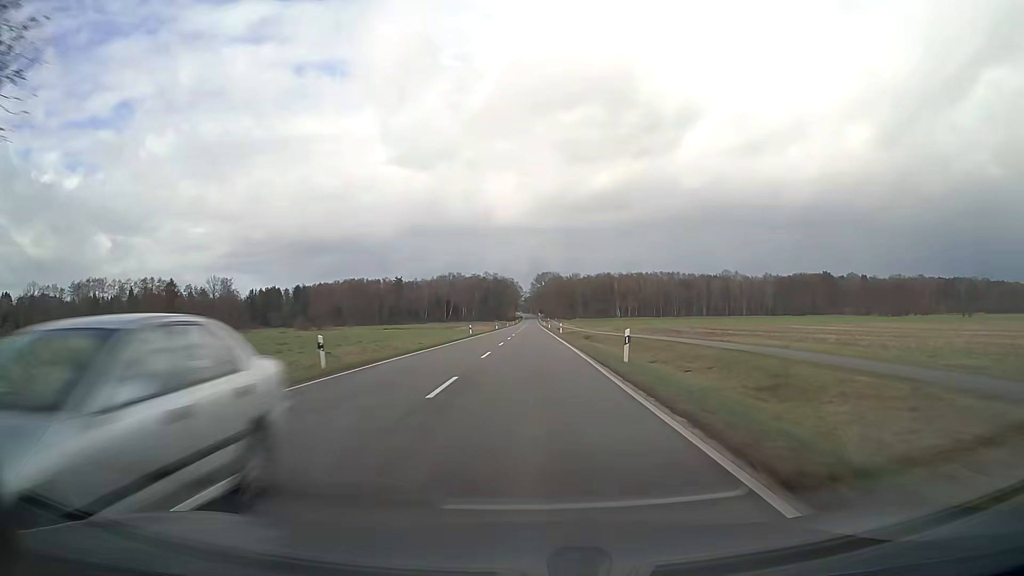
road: secondary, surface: asphalt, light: Day
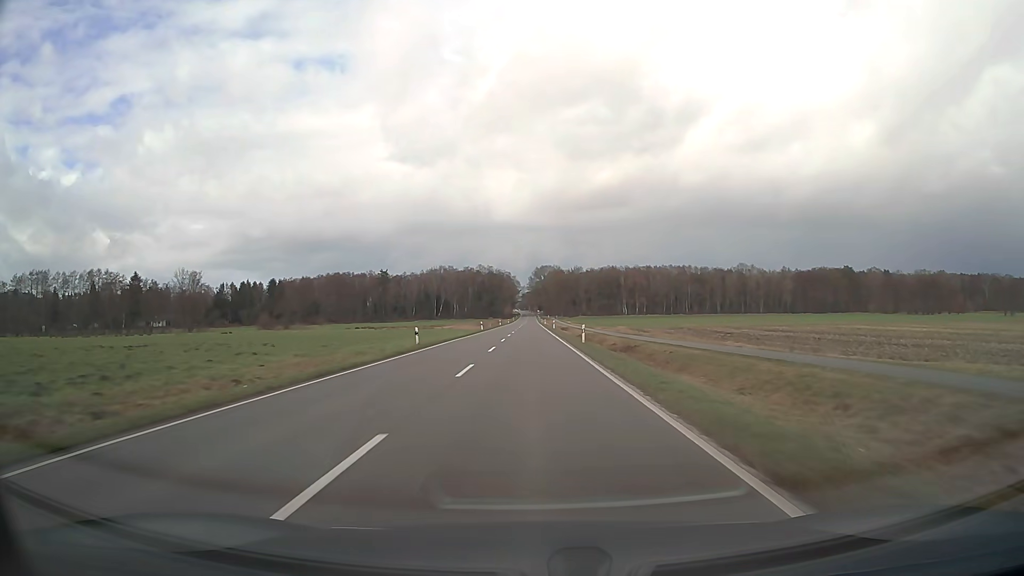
(+0.1, +31.7) m; 0°
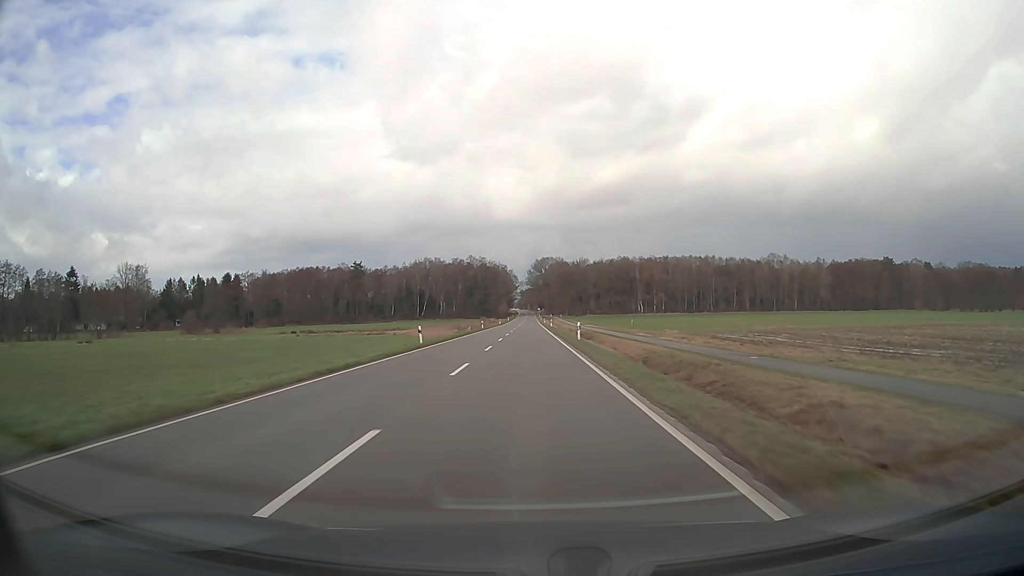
(+0.1, +47.6) m; 0°
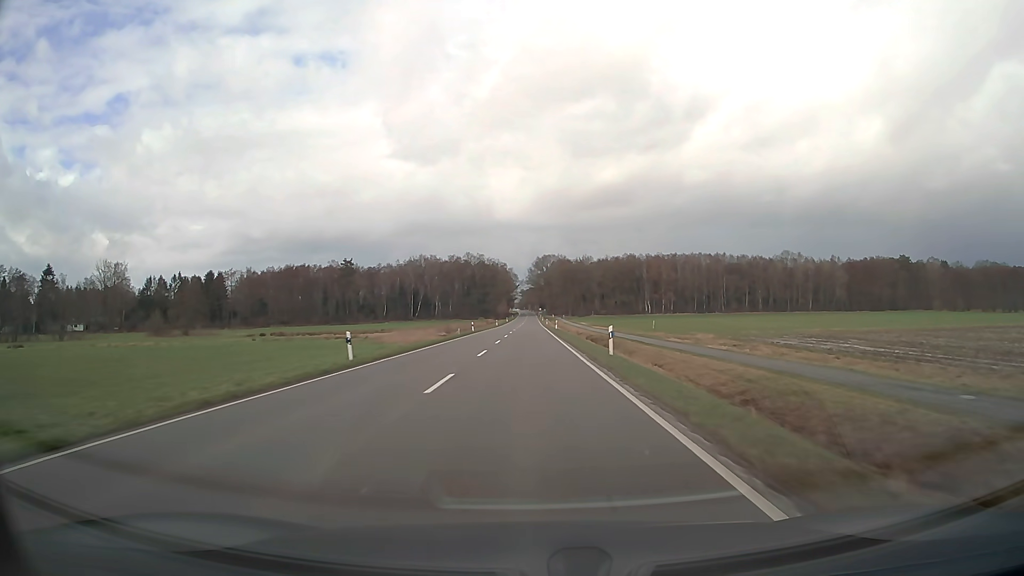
(0.0, +15.9) m; 0°
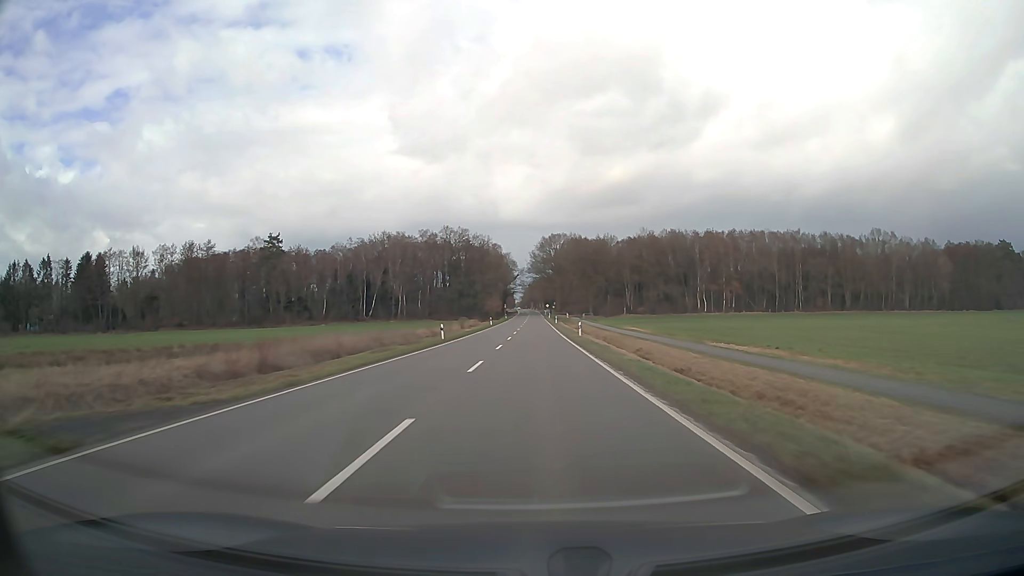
(-0.3, +79.2) m; 0°
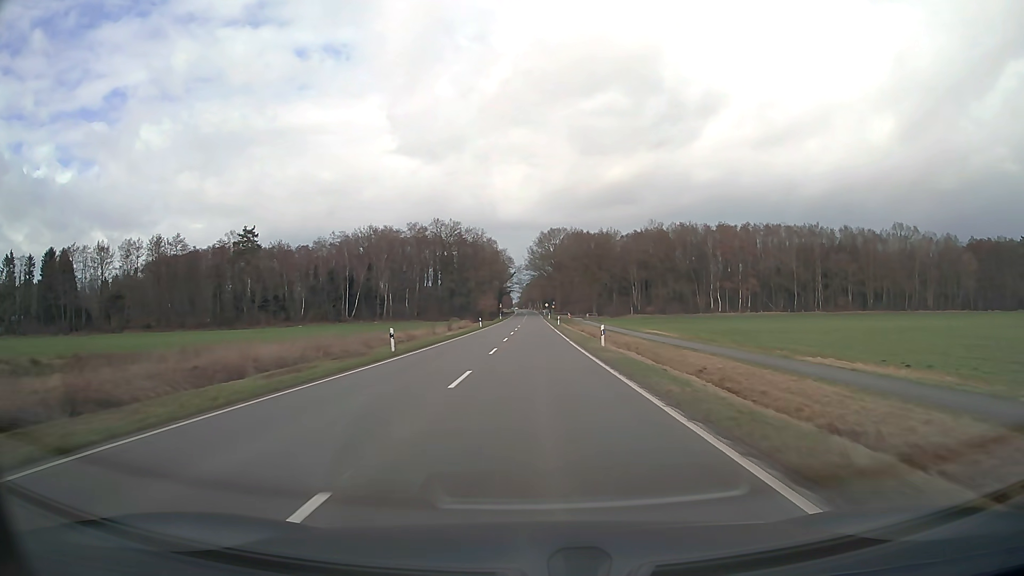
(0.0, +15.8) m; 0°
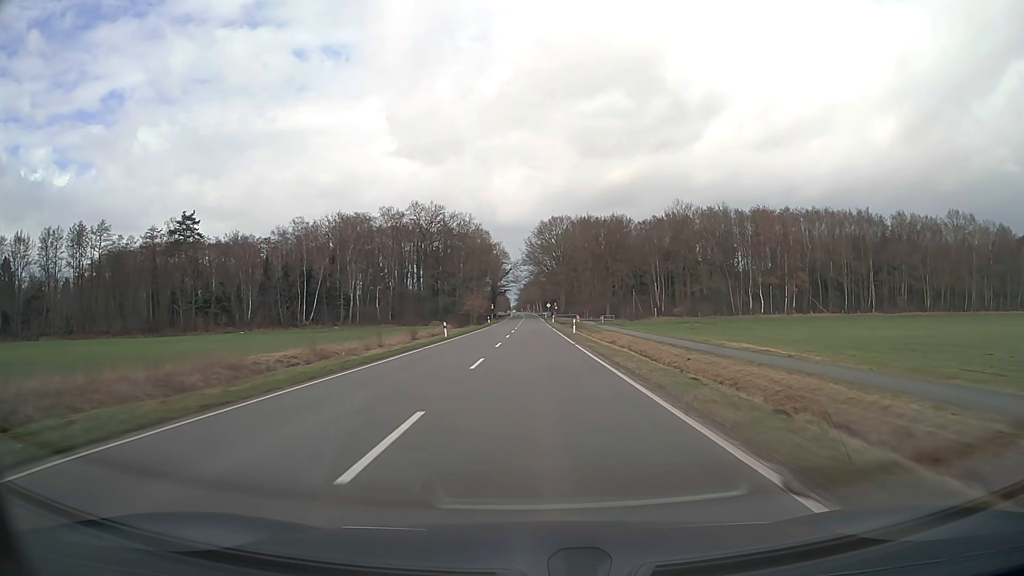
(0.0, +31.6) m; 0°
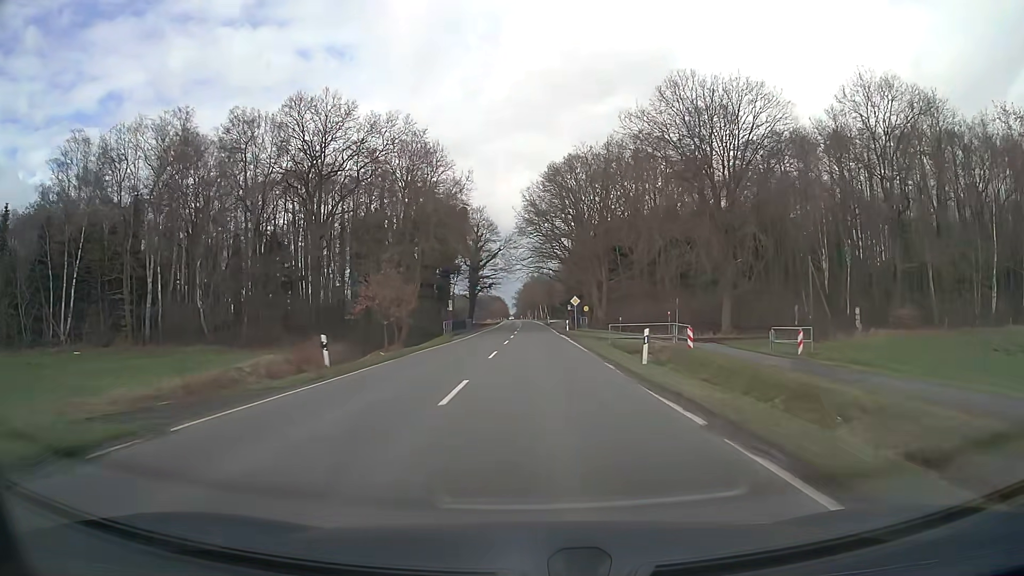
(-0.2, +78.8) m; 0°
(0, +10) (0, +20) (0, +30) (0, +40) (0, +50) (0, +60) (0, +70) (0, +80) (0, +90) (0, +100) m
